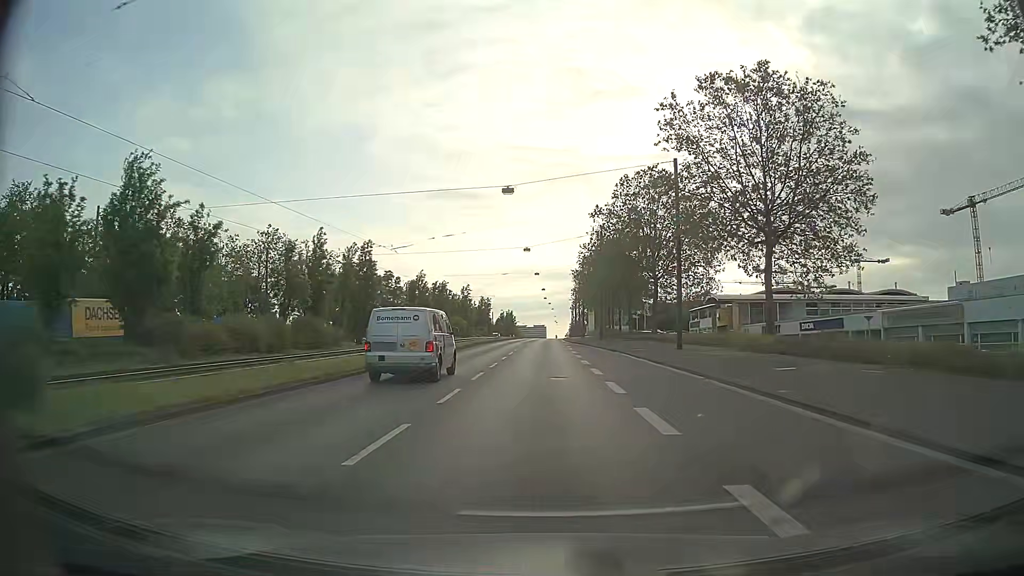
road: primary_link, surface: asphalt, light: Day
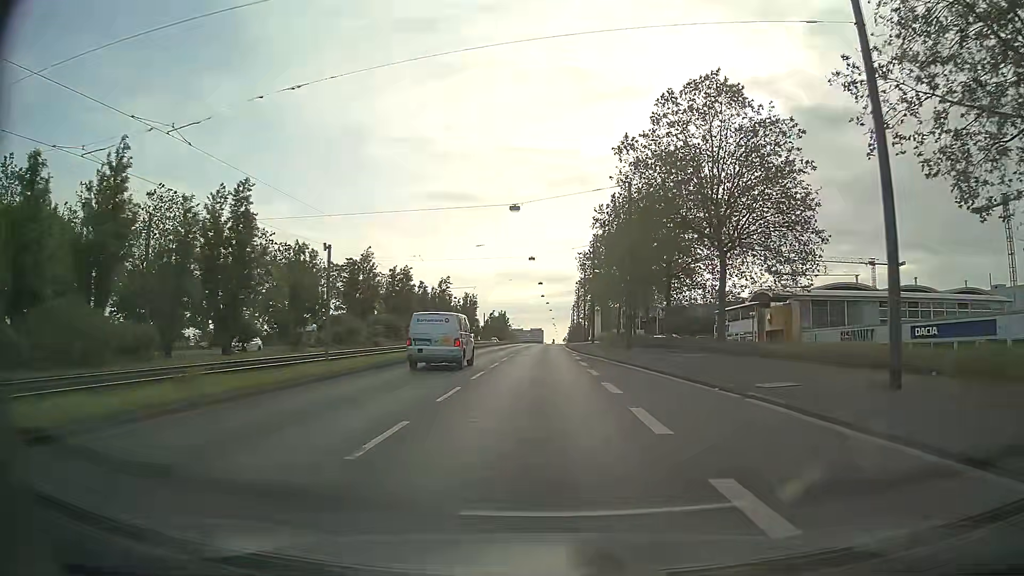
(0.0, +23.7) m; 0°
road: primary
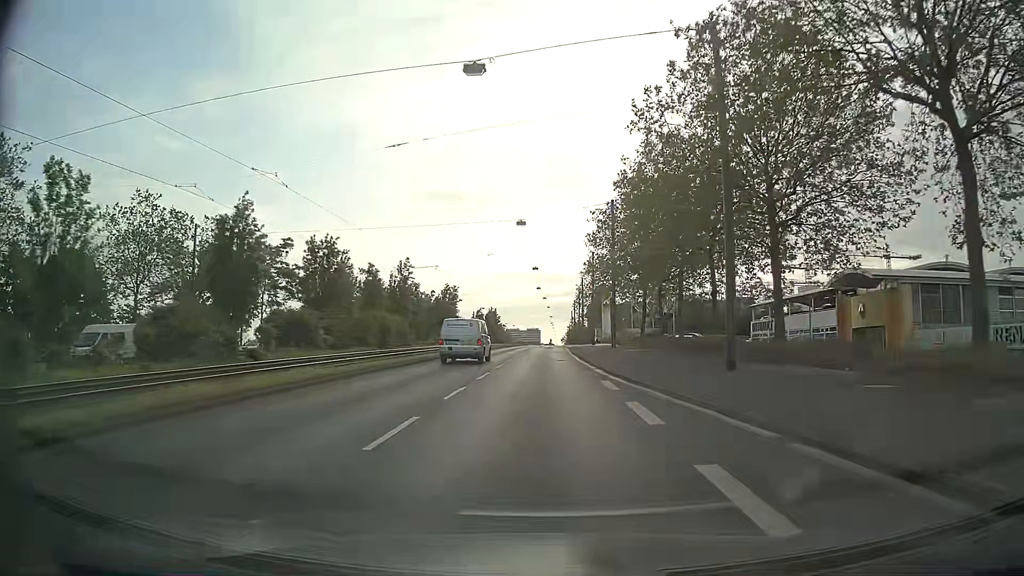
(0.0, +23.4) m; 0°
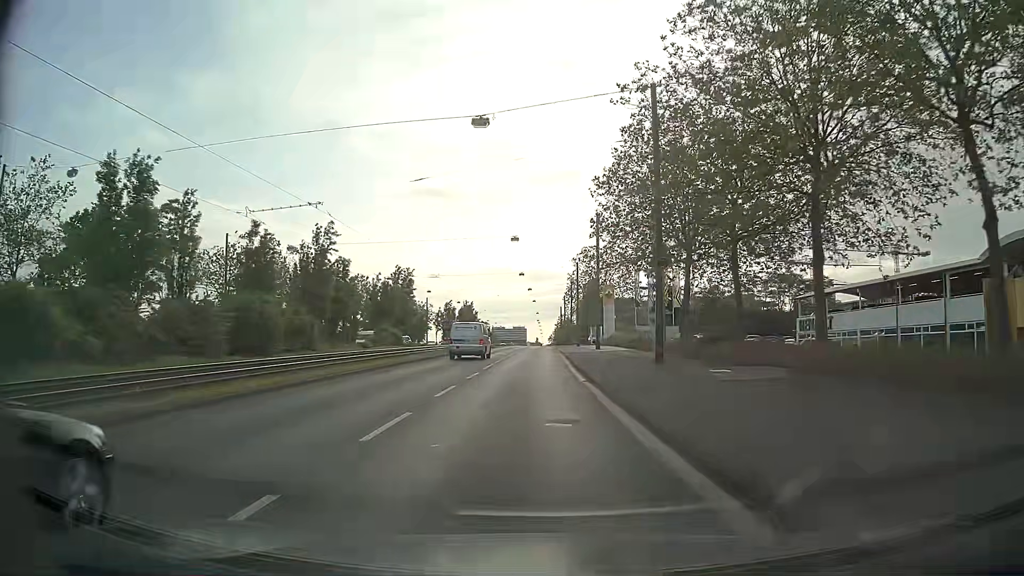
(+0.3, +23.3) m; +2°
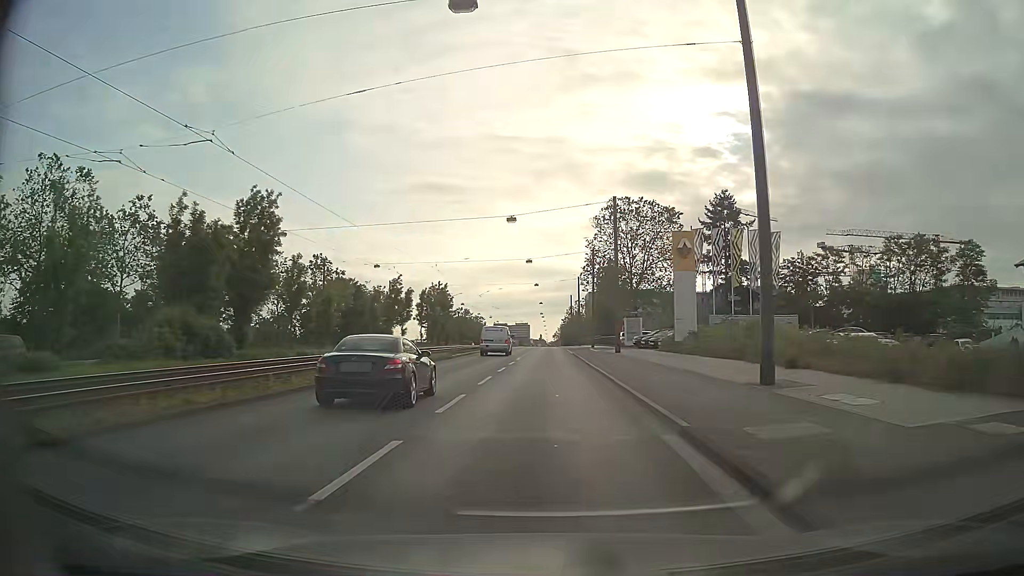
(-0.7, +39.3) m; -1°
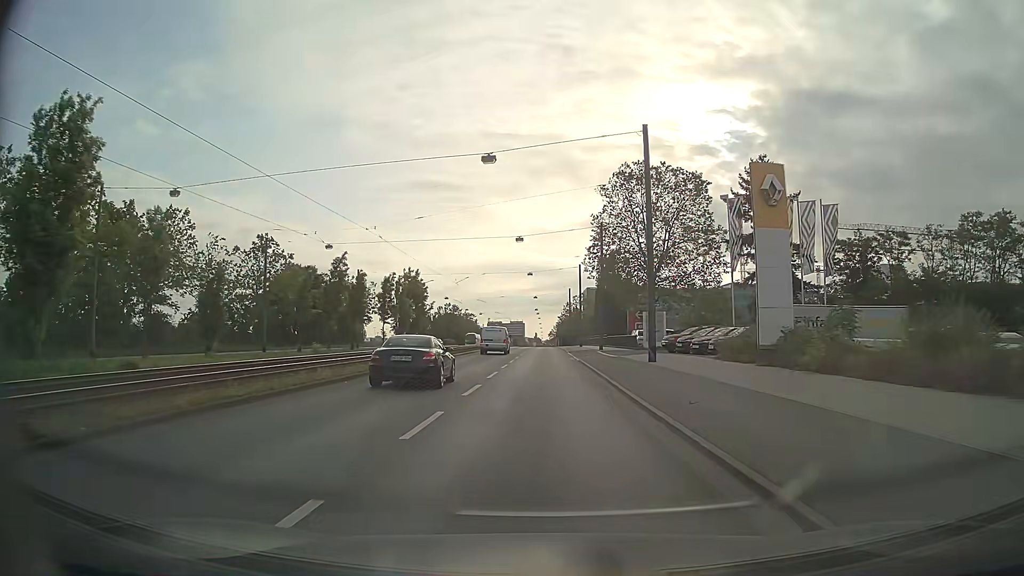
(+0.1, +16.0) m; 0°
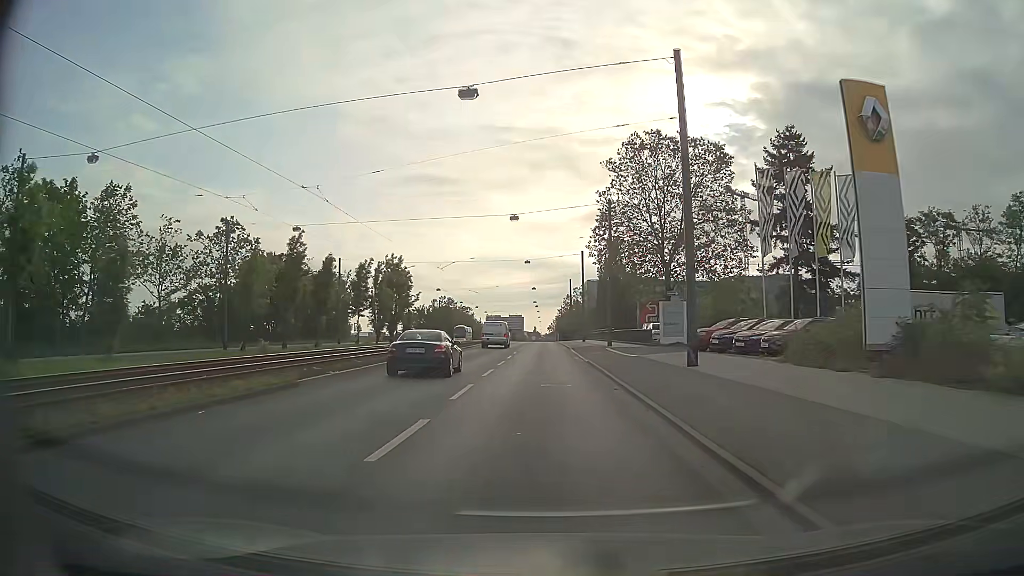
(0.0, +8.1) m; 0°
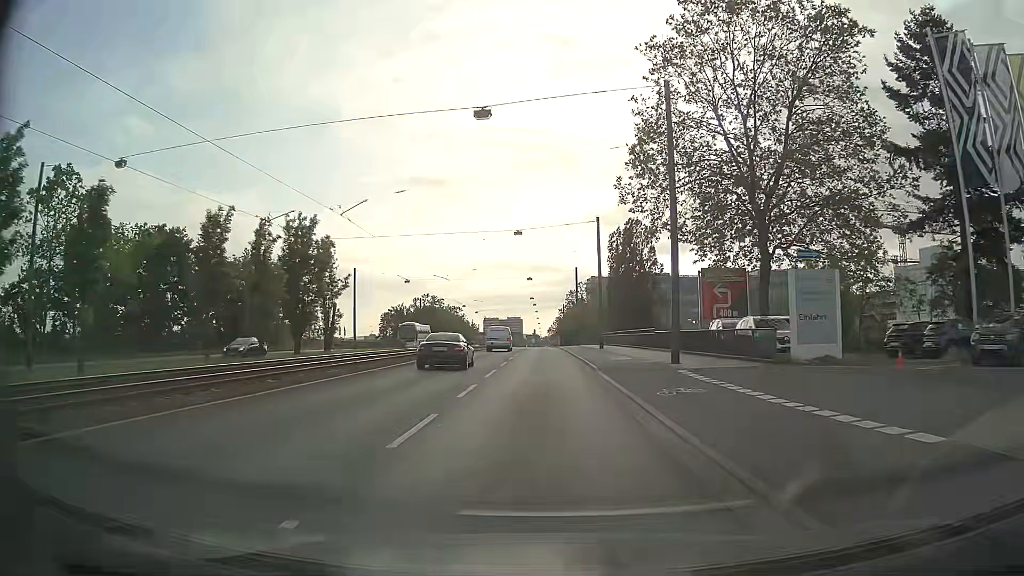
(-0.1, +24.5) m; 0°
(0, +10) (0, +20) (0, +30) (0, +40) (0, +50) (0, +60) (0, +70) (0, +80) (0, +90) (0, +100) m
